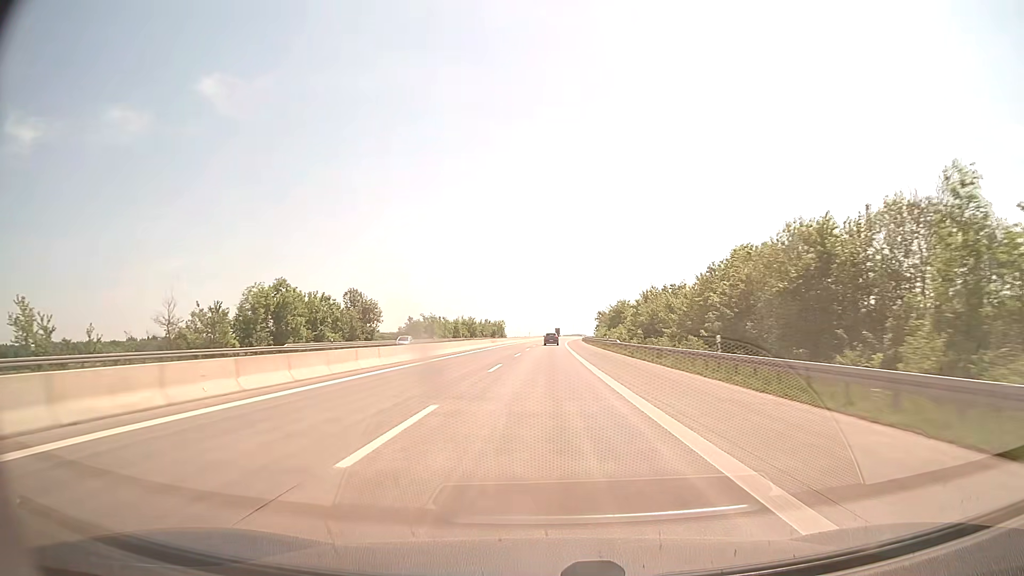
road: motorway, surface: concrete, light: Day
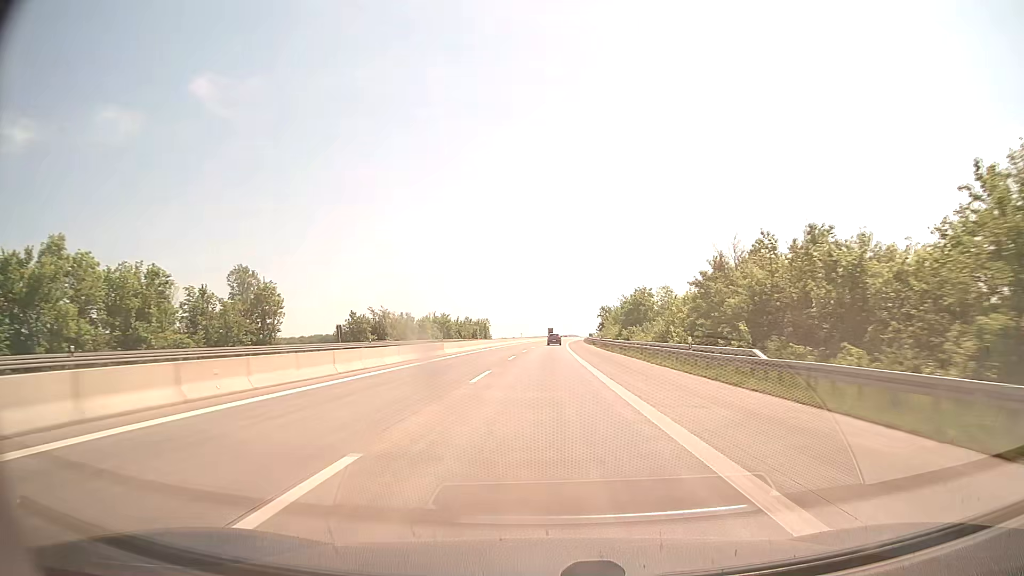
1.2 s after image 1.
(+0.3, +41.3) m; +1°
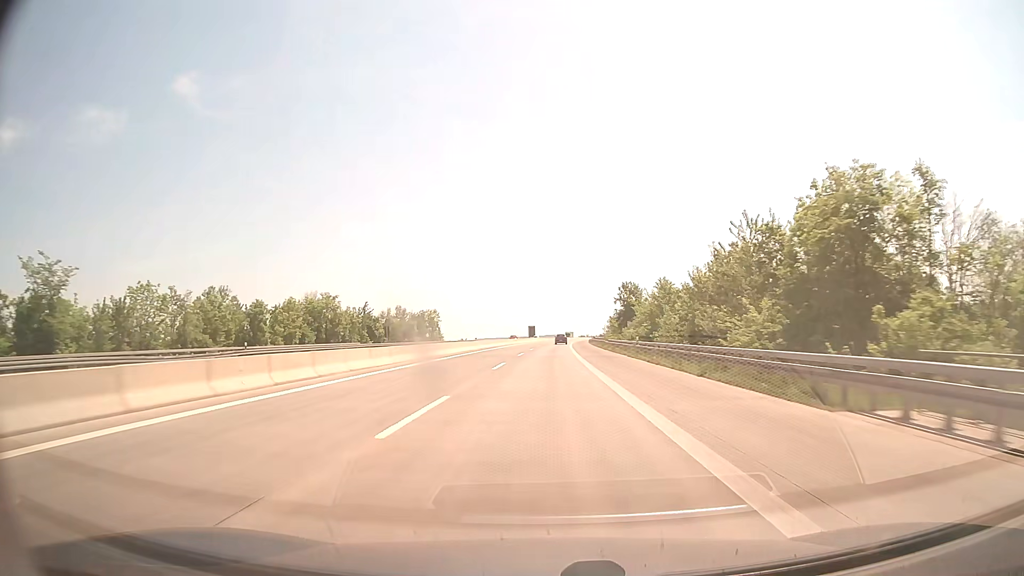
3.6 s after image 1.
(+1.1, +82.6) m; +2°
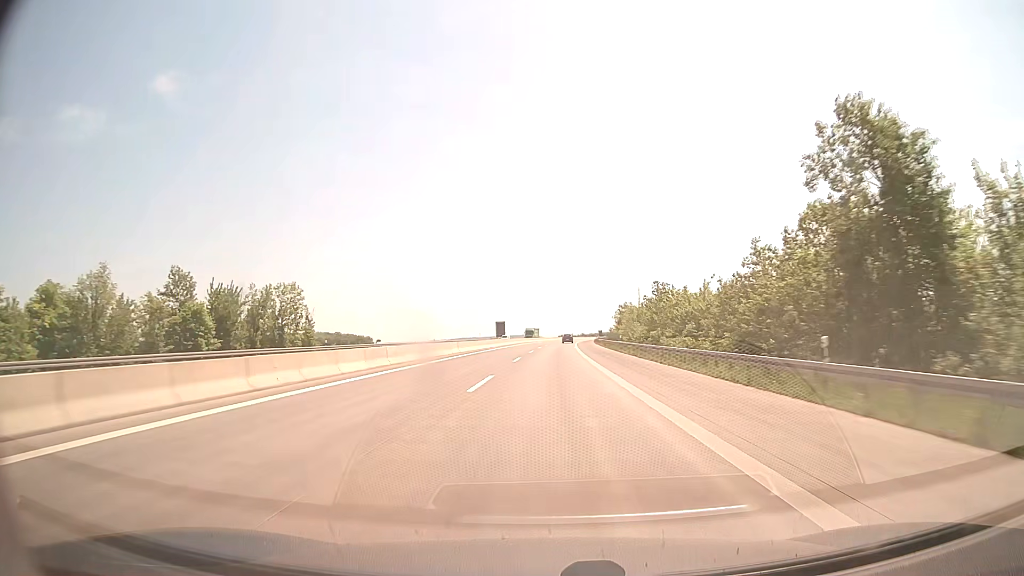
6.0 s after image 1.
(+1.1, +82.6) m; +2°
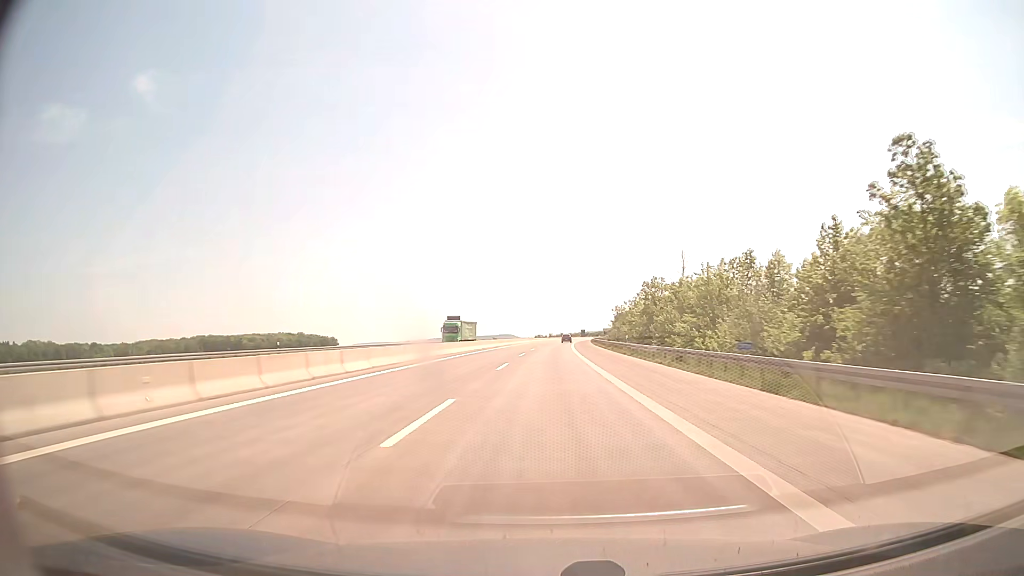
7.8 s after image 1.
(+1.1, +61.9) m; +2°
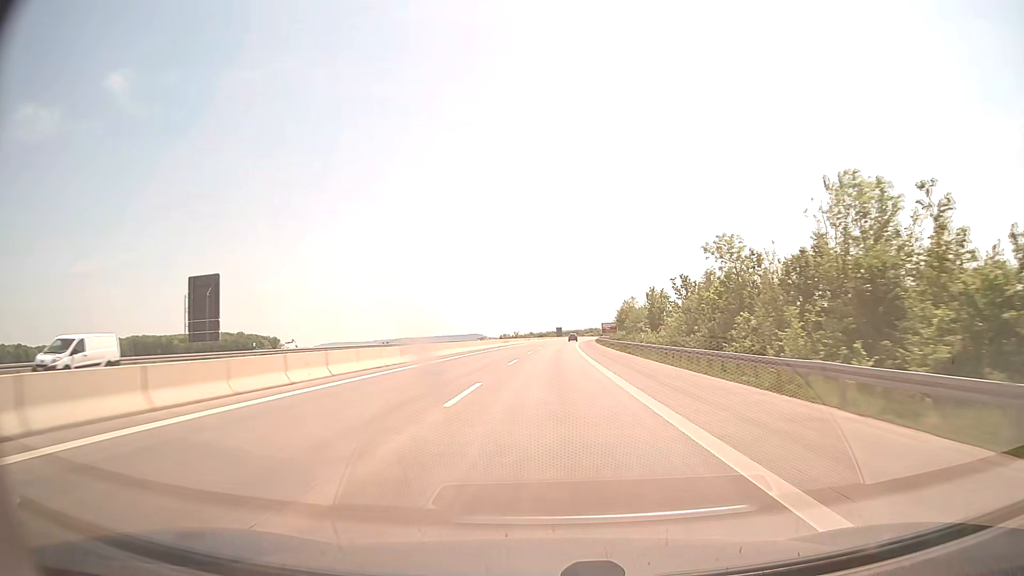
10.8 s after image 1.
(+2.4, +103.3) m; +3°
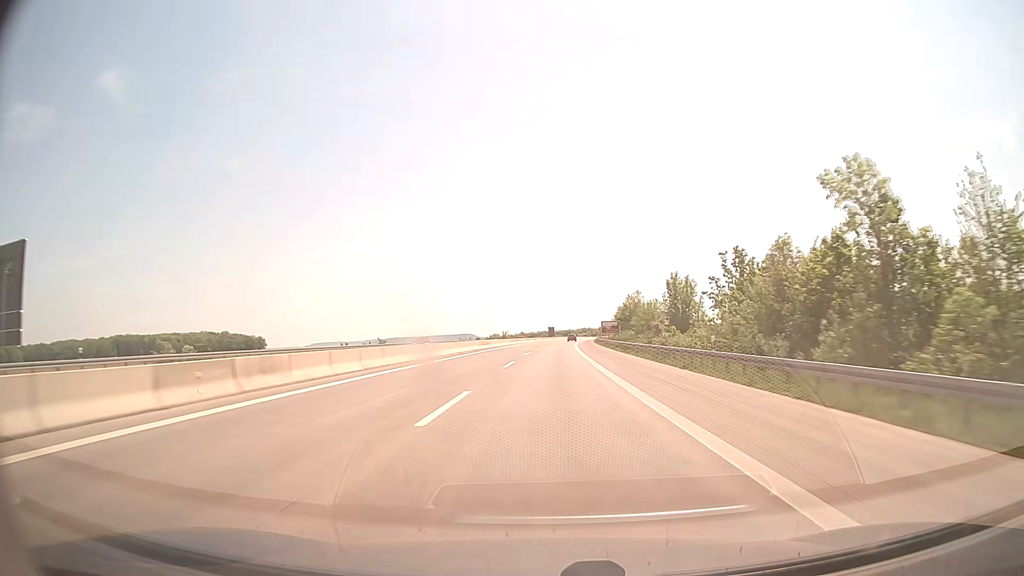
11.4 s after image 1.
(+0.1, +20.7) m; +1°
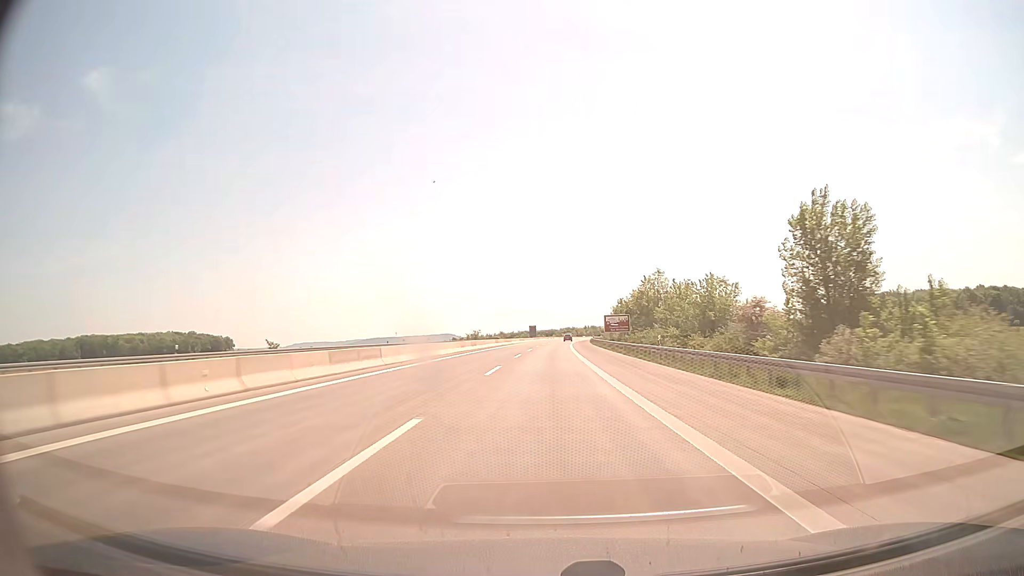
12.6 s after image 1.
(+0.6, +41.3) m; +2°
(0, +10) (0, +20) (0, +30) (0, +40) (+1, +50) (+1, +60) (+1, +70) (+1, +80) (+2, +90) (+2, +100) m
